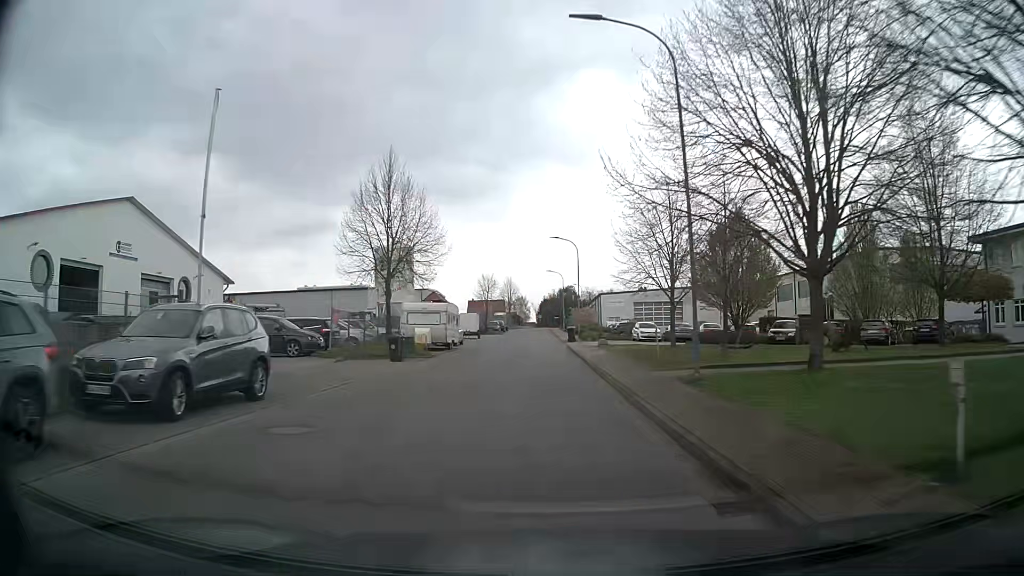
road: residential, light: Day
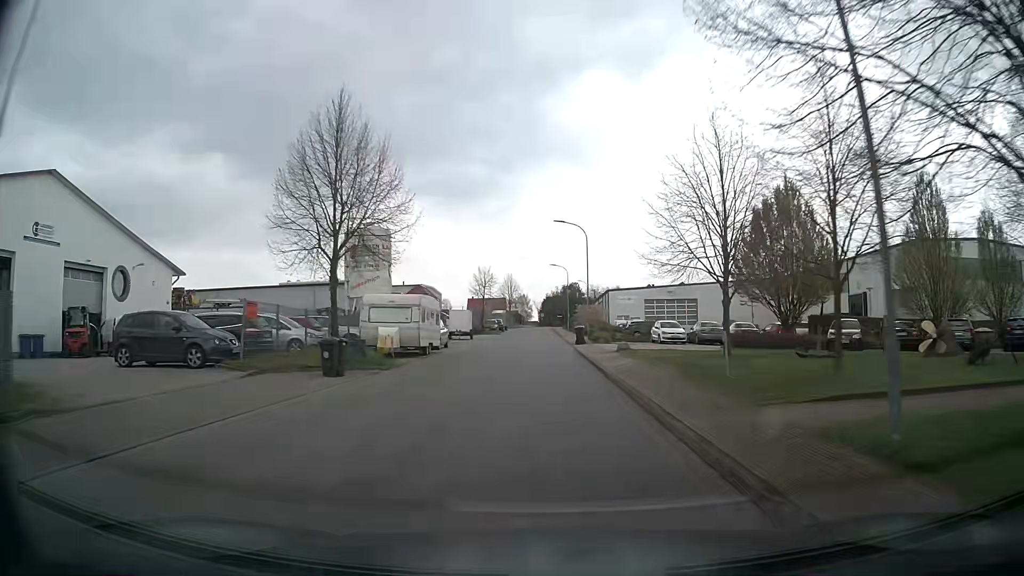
(0.0, +7.9) m; 0°
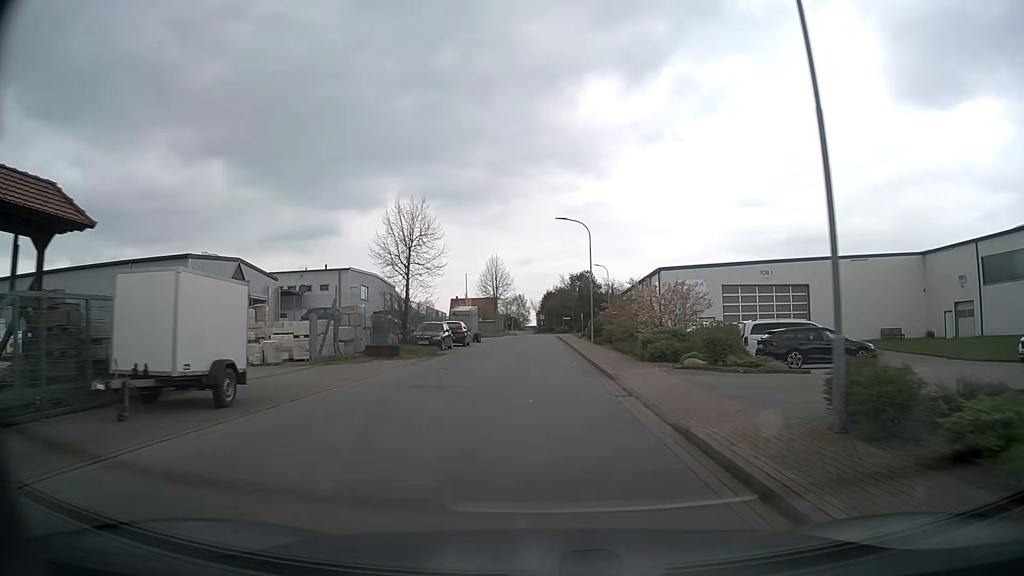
(+0.2, +38.9) m; 0°
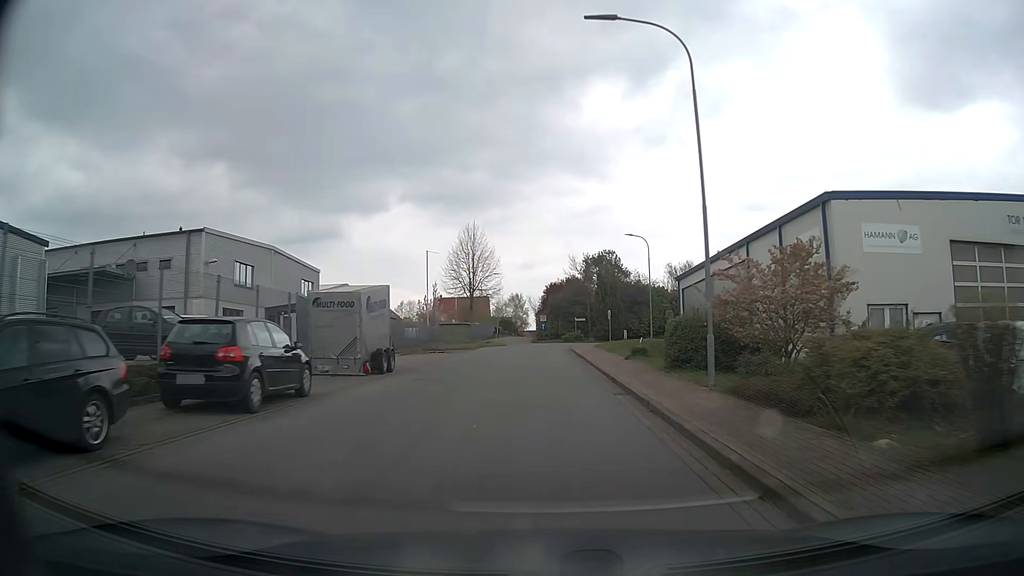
(-0.1, +30.0) m; 0°
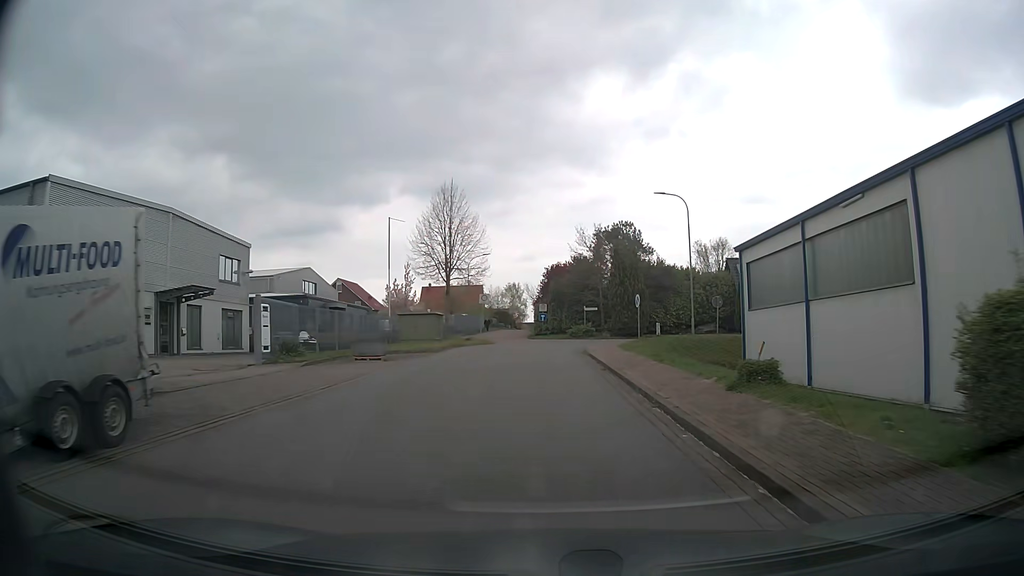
(-0.1, +13.8) m; 0°
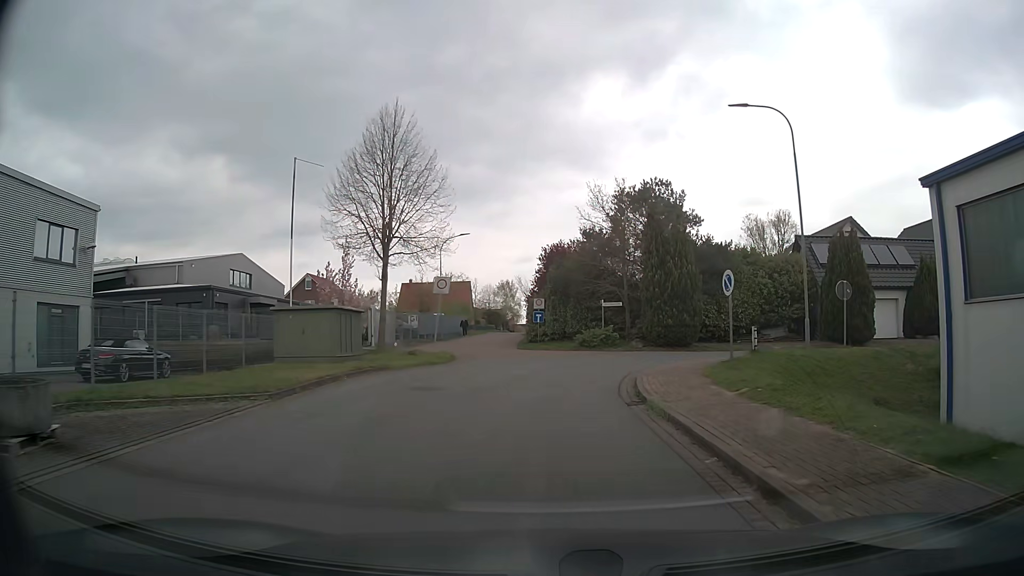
(+0.1, +16.0) m; 0°
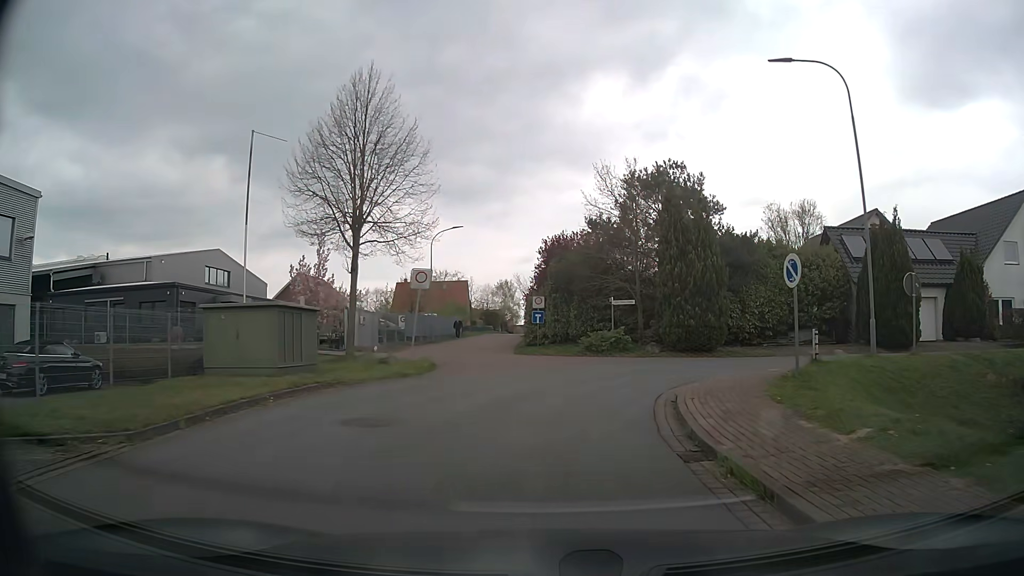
(0.0, +4.2) m; 0°
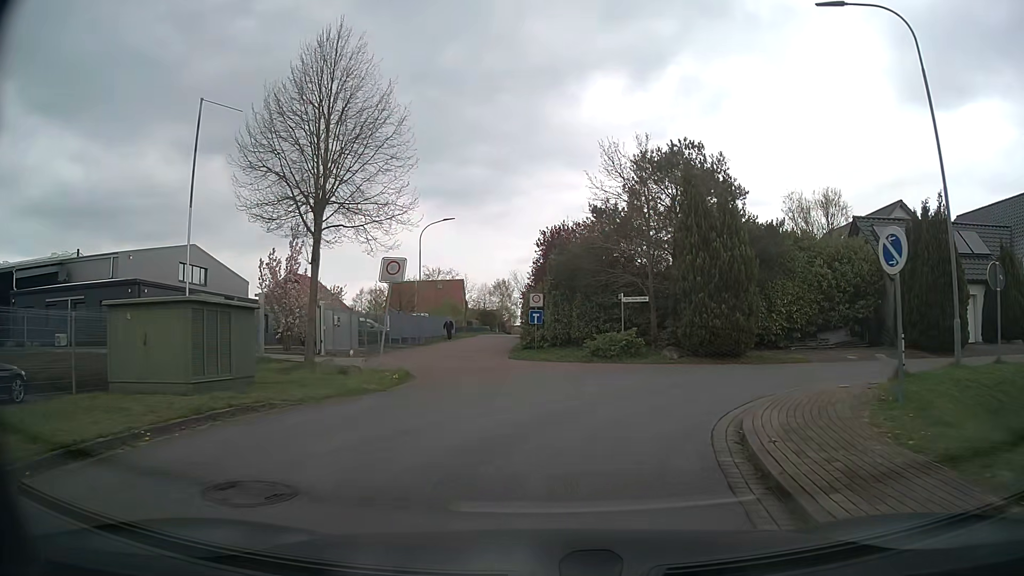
(0.0, +3.7) m; +1°
(0, +10) (-1, +20) (-3, +30) (-4, +40) (-4, +50) (-5, +60) (-5, +70) (-5, +80) (-4, +90) (-4, +100) m
